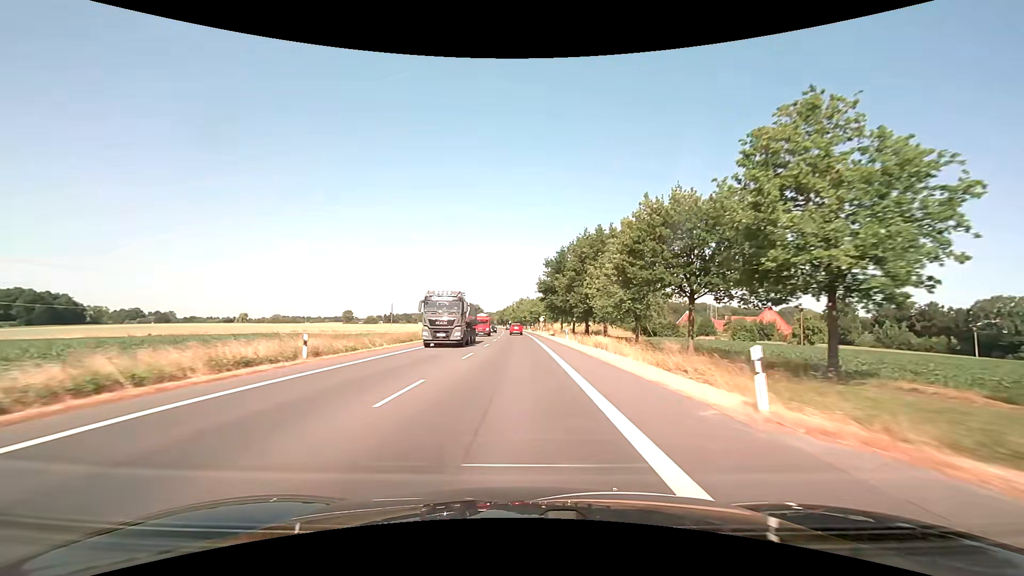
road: primary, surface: asphalt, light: Day
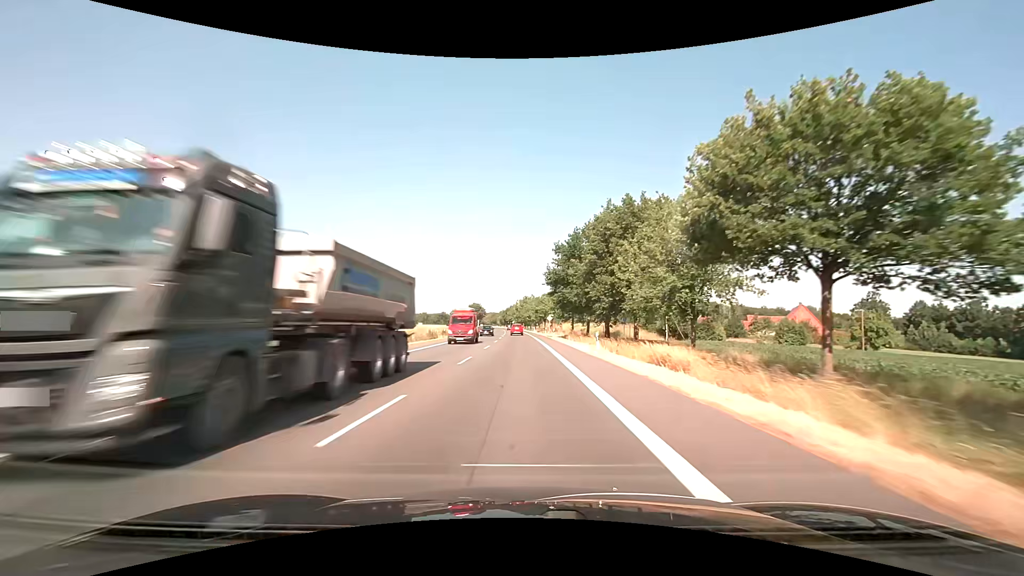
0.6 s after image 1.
(-0.1, +14.7) m; 0°
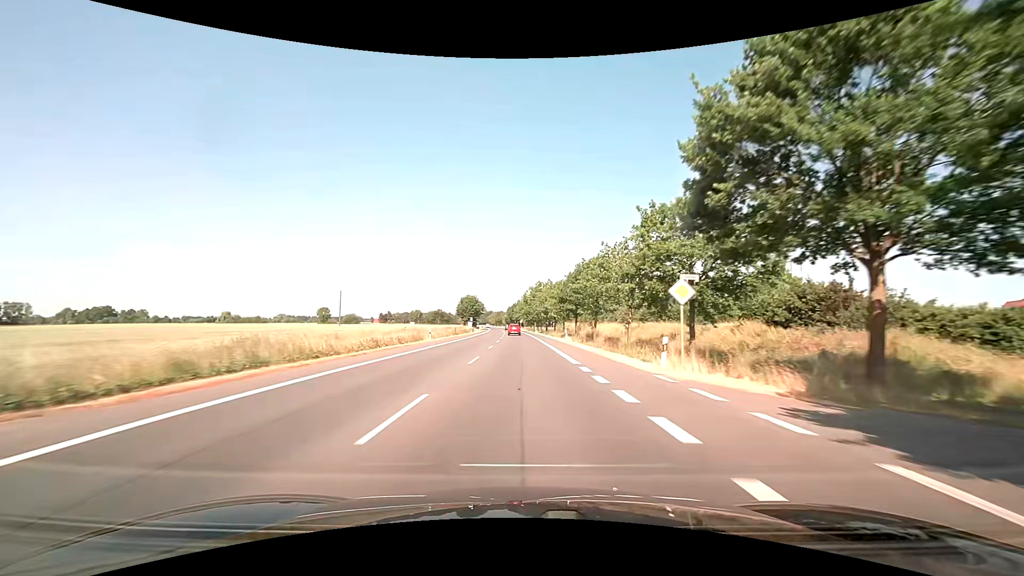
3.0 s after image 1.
(-0.8, +60.4) m; -1°
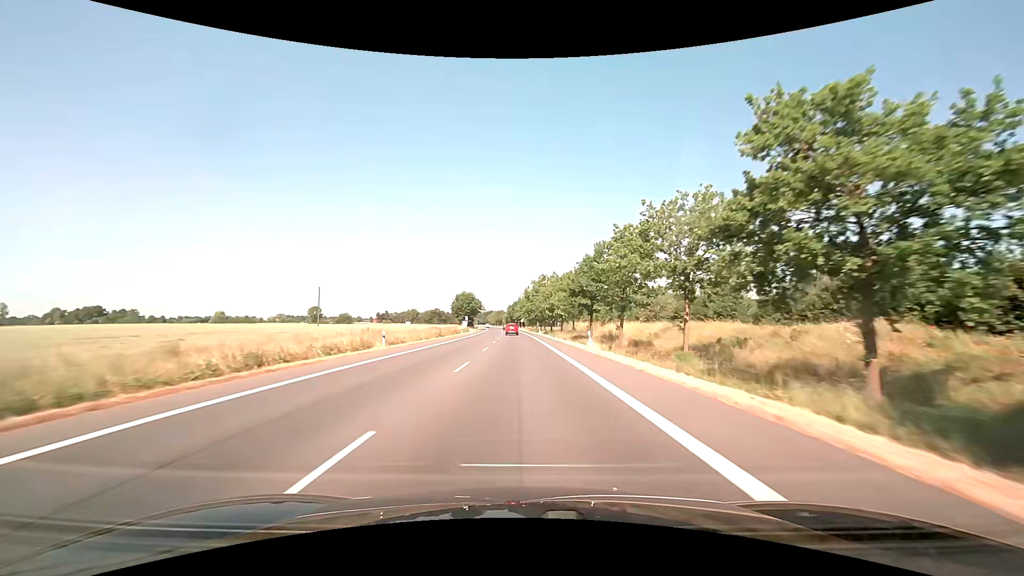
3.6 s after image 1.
(0.0, +15.5) m; 0°
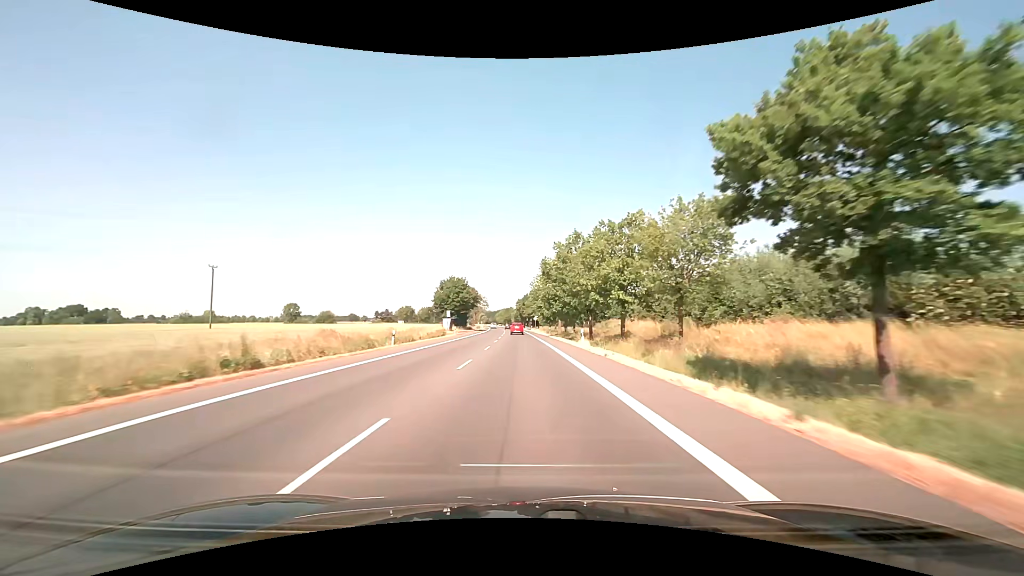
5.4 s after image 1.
(-0.5, +47.5) m; -1°
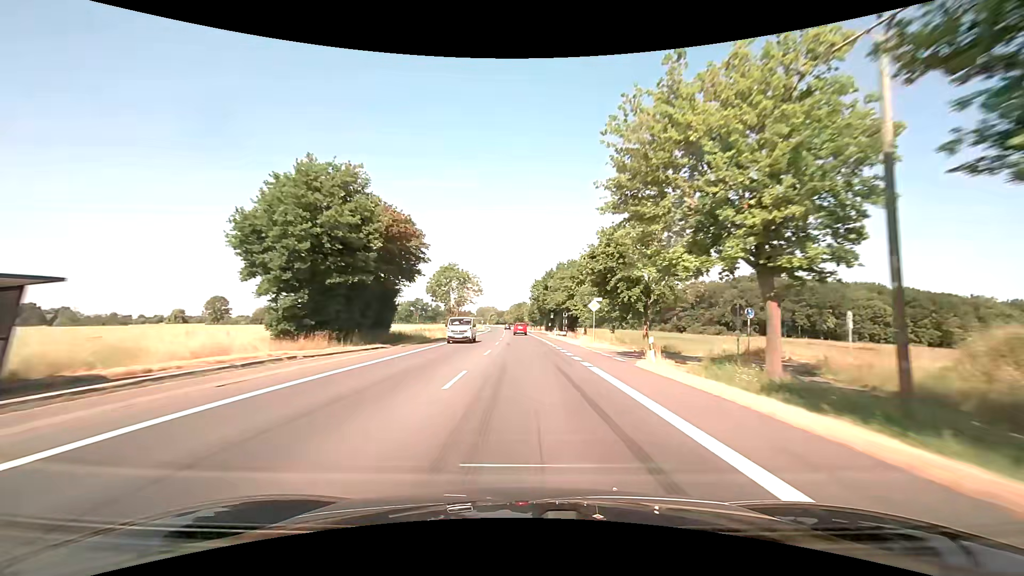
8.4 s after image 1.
(-1.4, +76.7) m; -2°
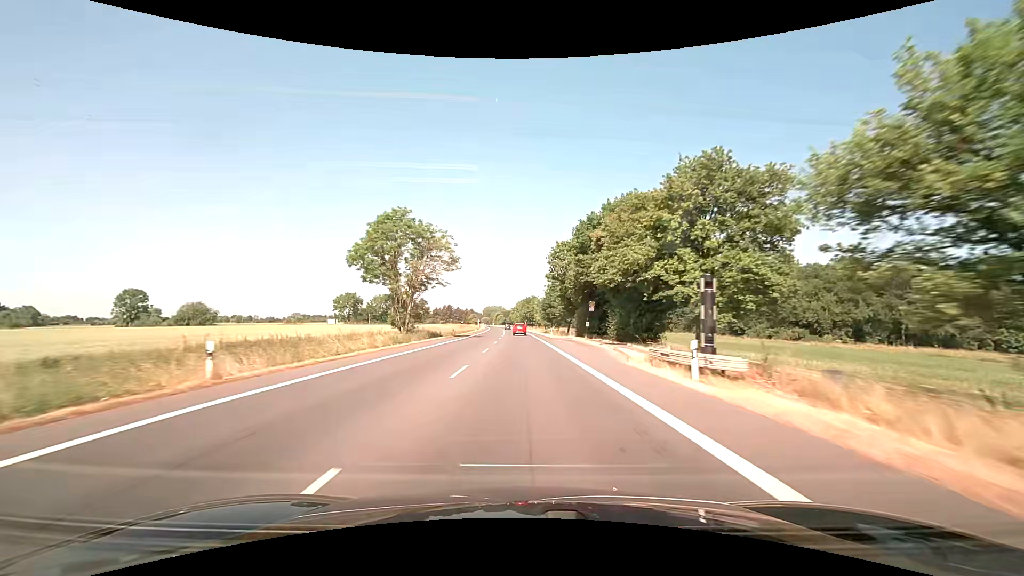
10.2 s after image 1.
(-0.2, +46.0) m; -1°
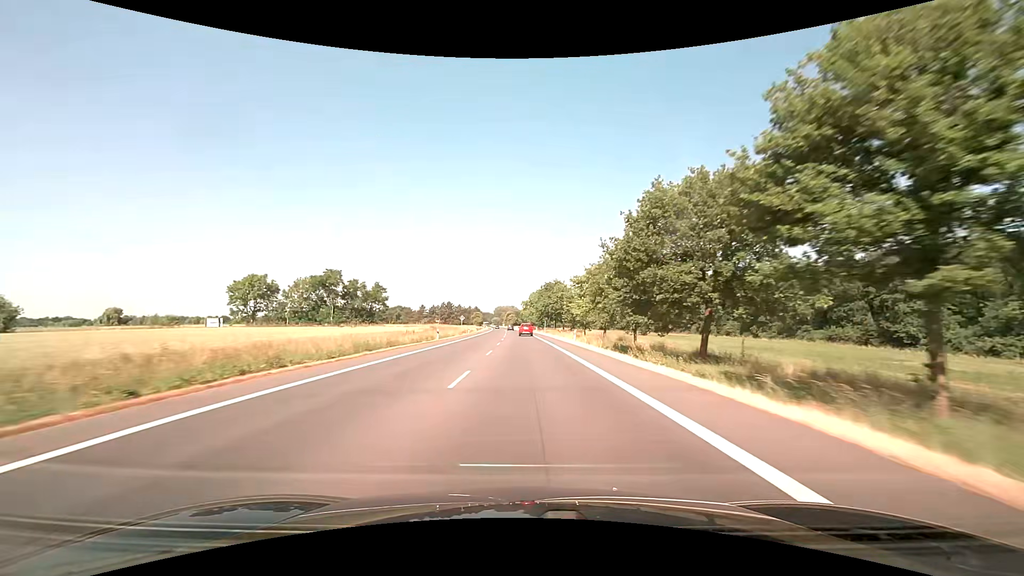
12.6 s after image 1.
(-1.0, +62.3) m; -2°
(0, +10) (0, +20) (0, +30) (0, +40) (0, +50) (0, +60) (-1, +70) (-1, +80) (-1, +90) (-2, +100) m
